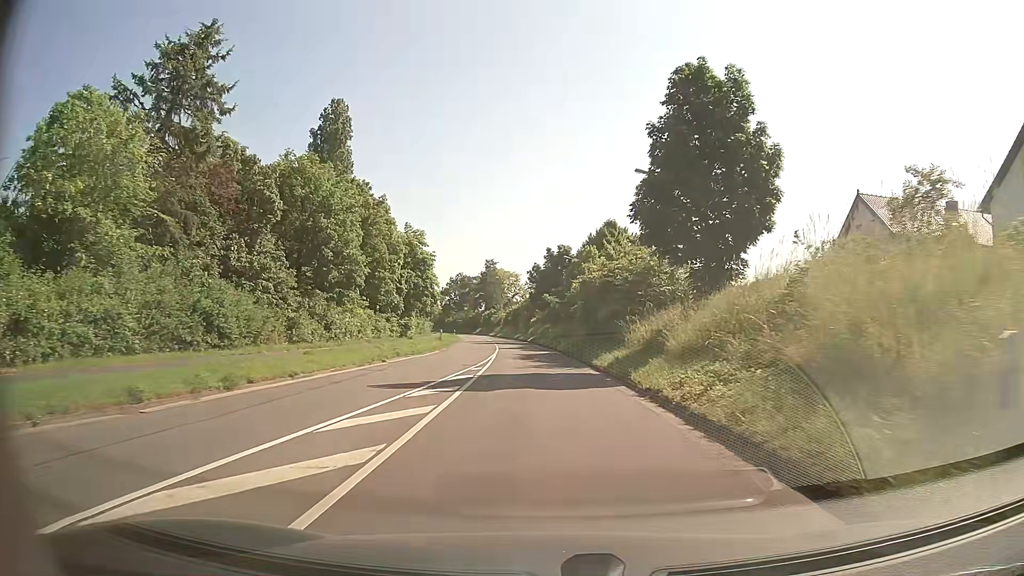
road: secondary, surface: asphalt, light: Day
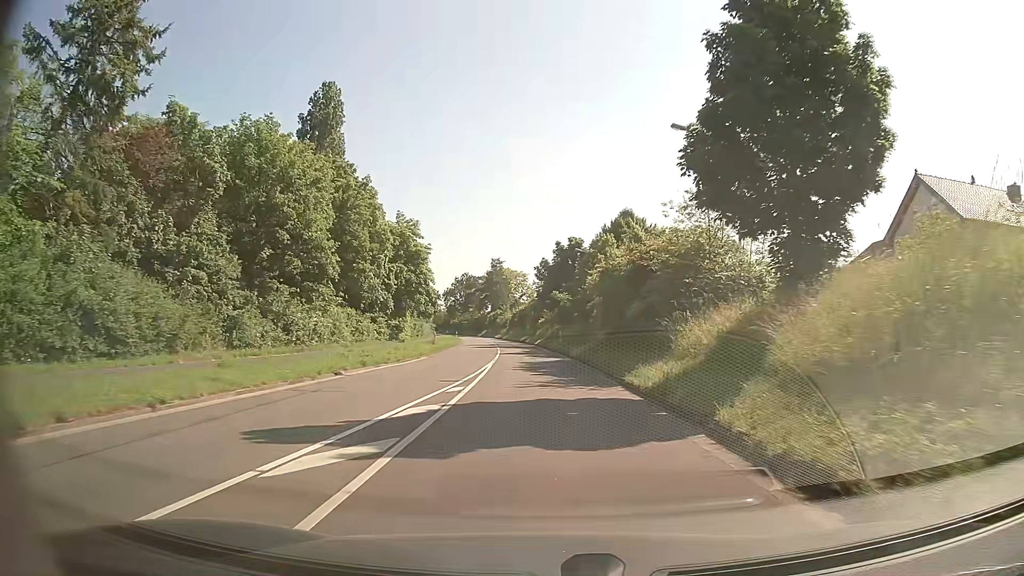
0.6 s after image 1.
(-0.1, +7.5) m; -1°
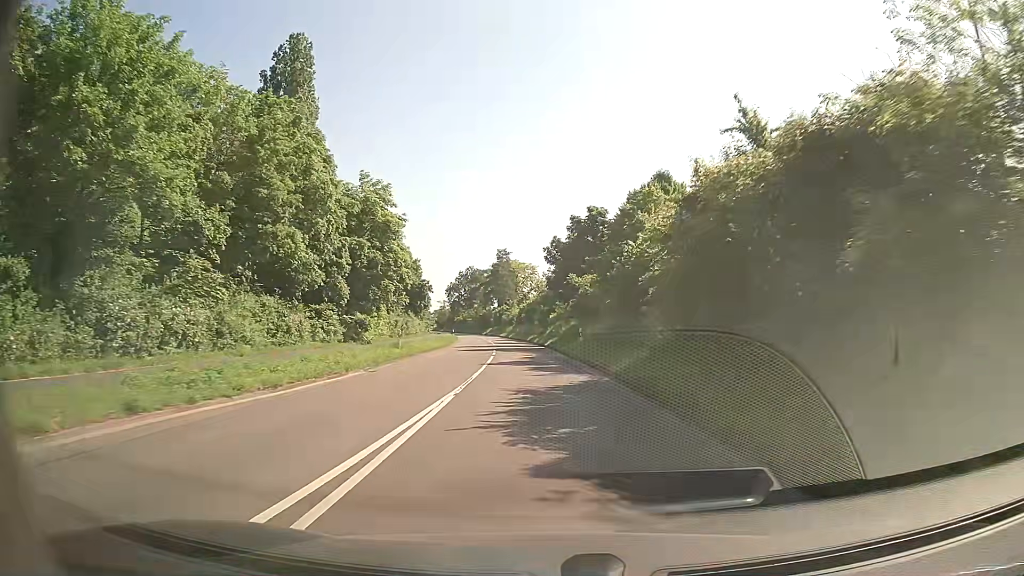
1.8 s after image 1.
(-0.1, +15.0) m; -1°
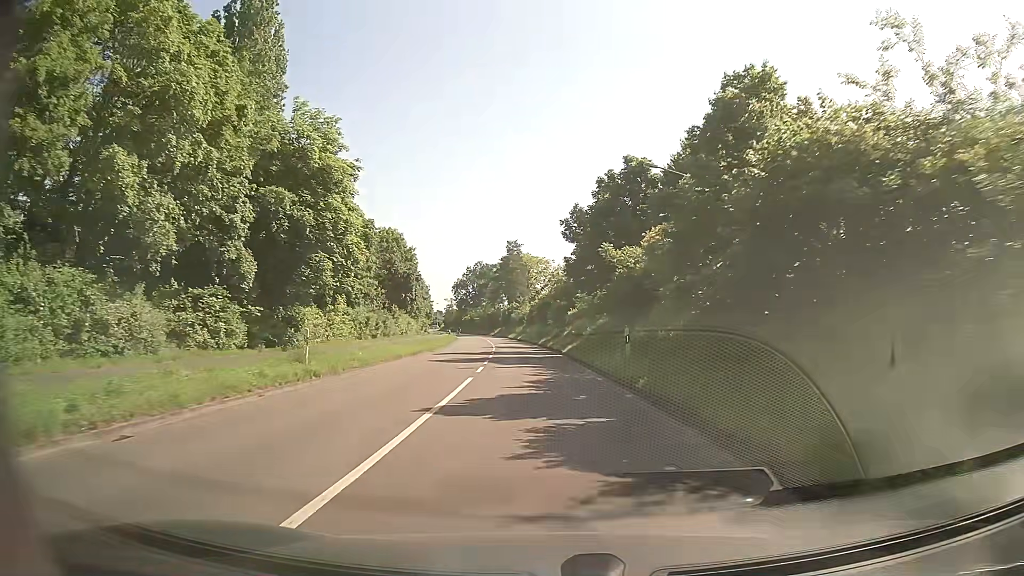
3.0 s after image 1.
(-0.1, +15.0) m; -1°
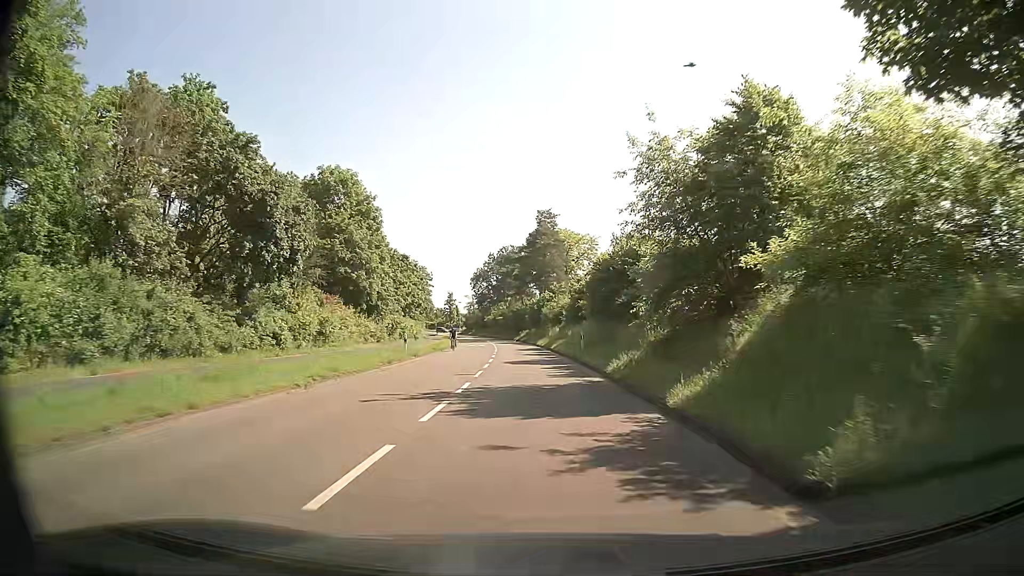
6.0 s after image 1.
(-1.0, +37.5) m; -2°
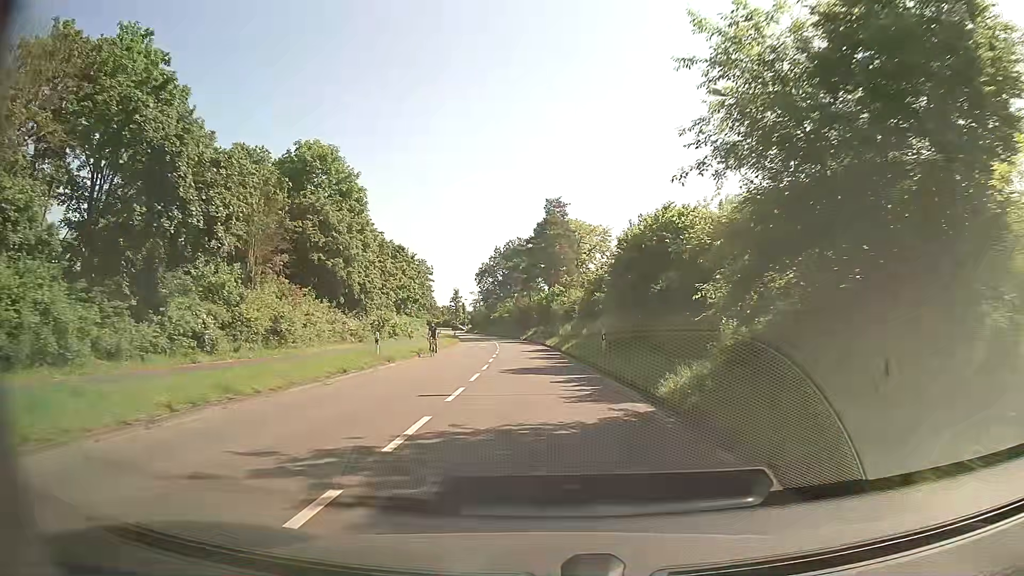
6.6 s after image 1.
(-0.2, +7.5) m; -2°
